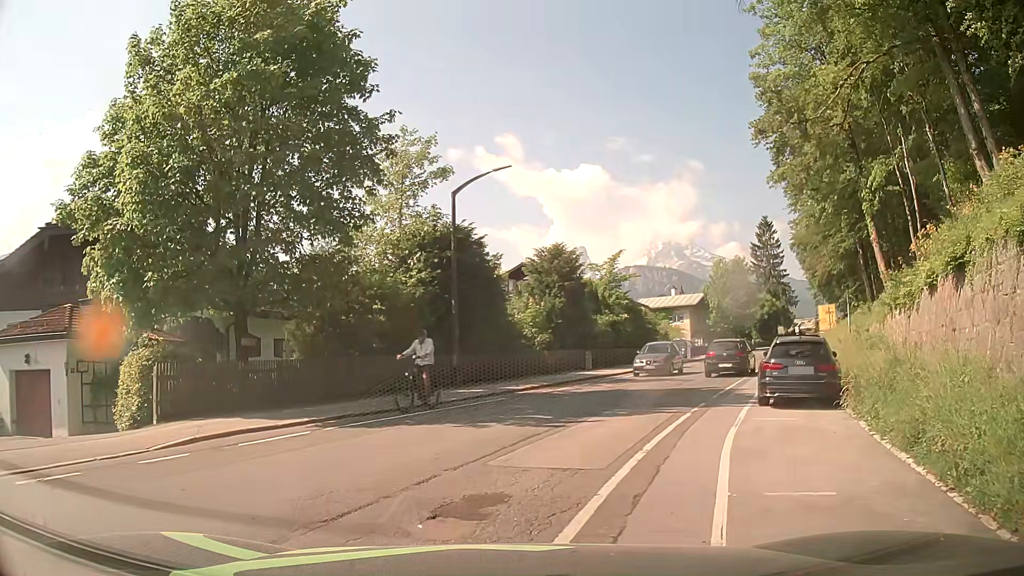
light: Day
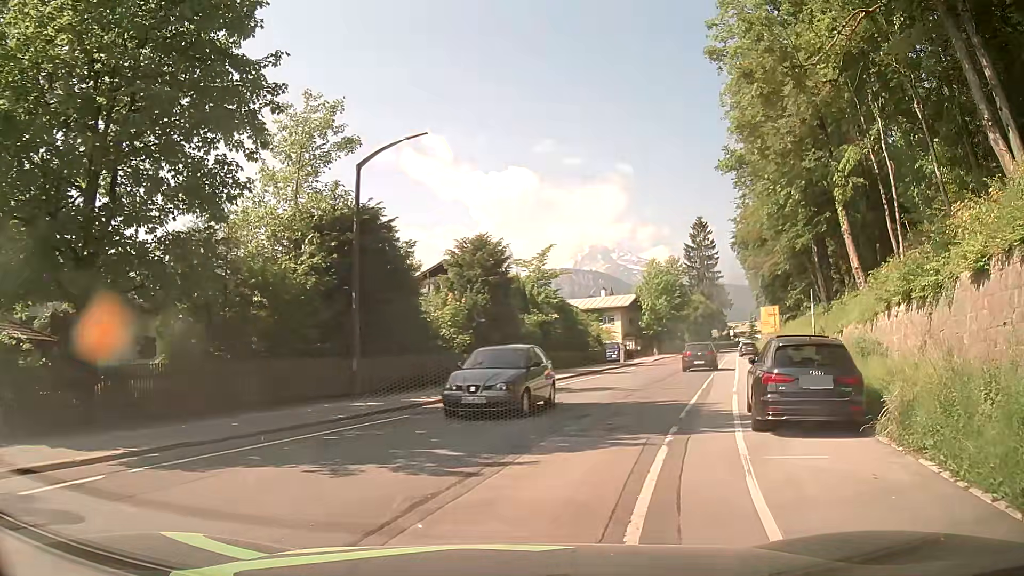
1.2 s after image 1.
(+0.3, +4.2) m; +8°
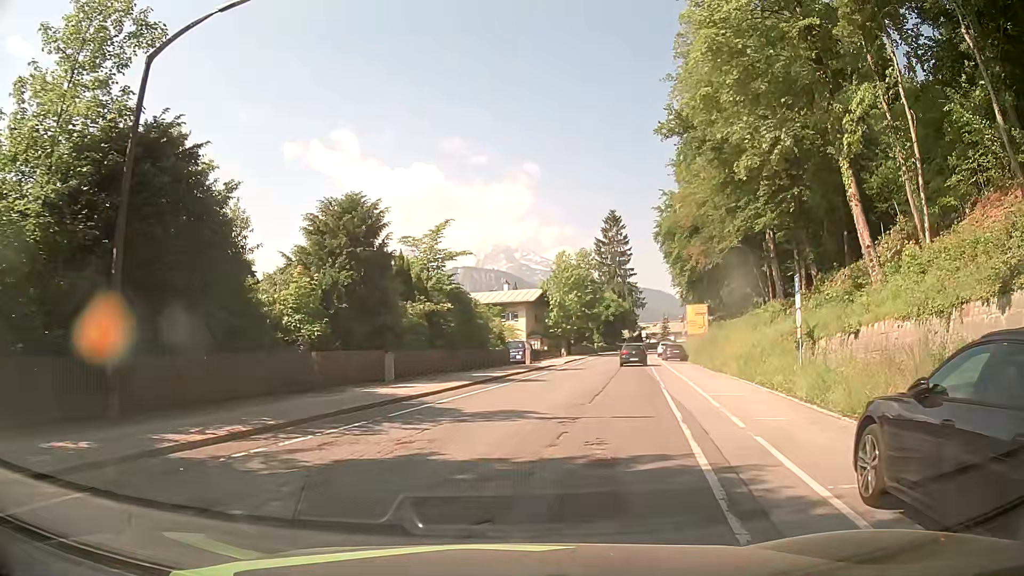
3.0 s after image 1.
(+0.6, +8.5) m; +9°
(0, +10) (+2, +20) (+4, +30) (+5, +40) (+7, +49) (+9, +59) (+10, +69) (+12, +79) (+15, +89) (+19, +98) m
